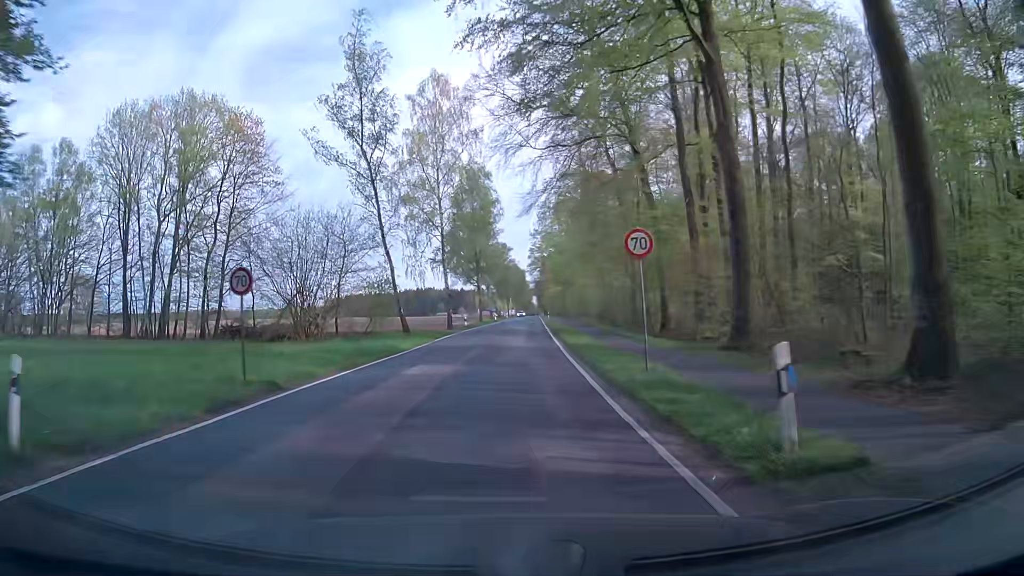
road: secondary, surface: asphalt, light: Day
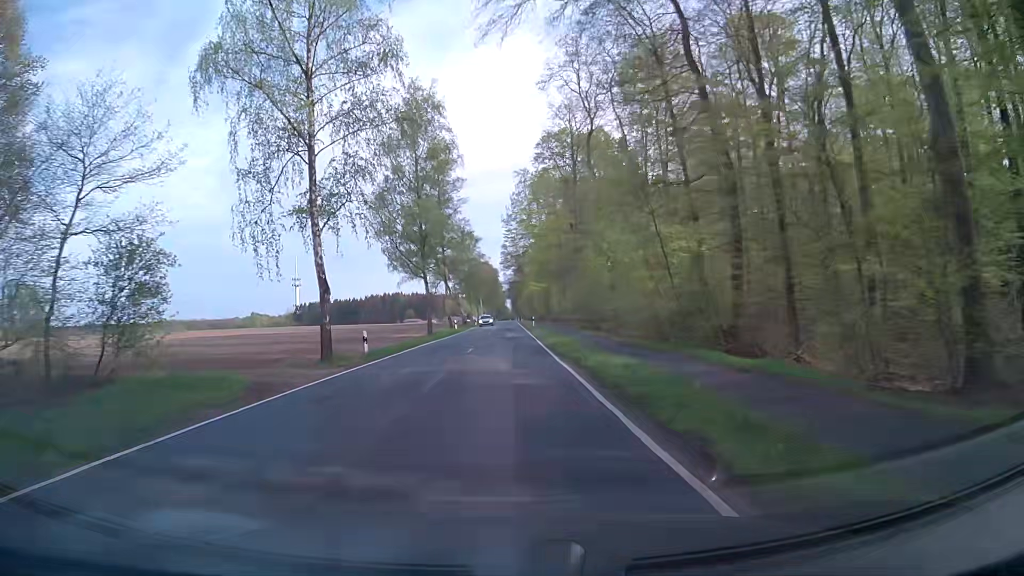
(+1.1, +31.7) m; +3°
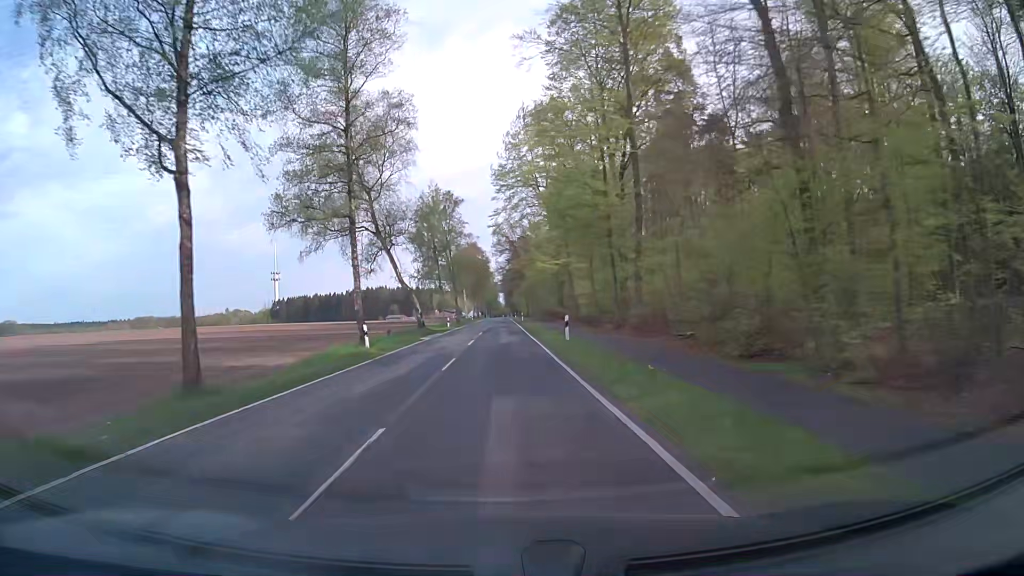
(+0.3, +42.3) m; 0°
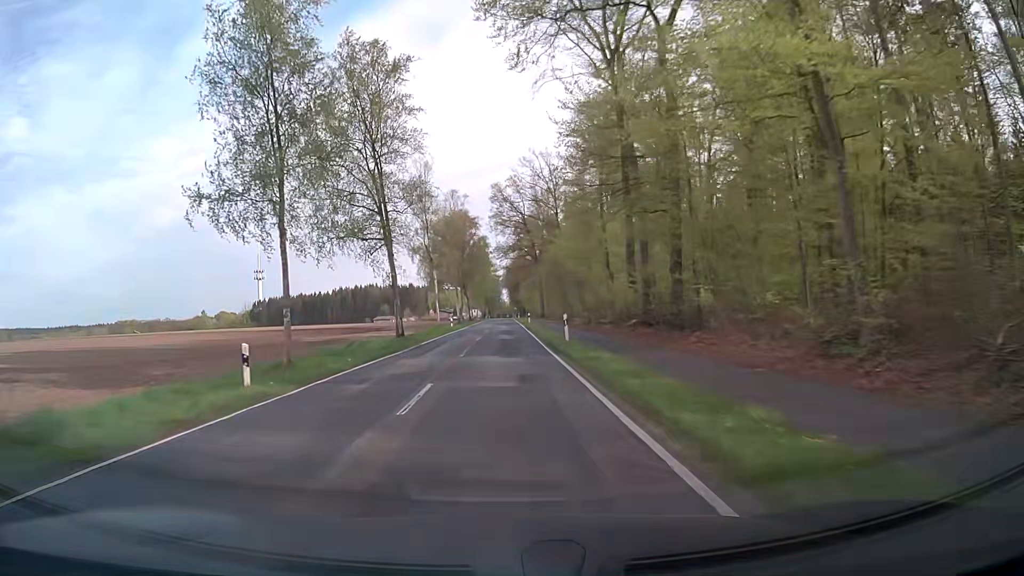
(+0.2, +53.2) m; 0°
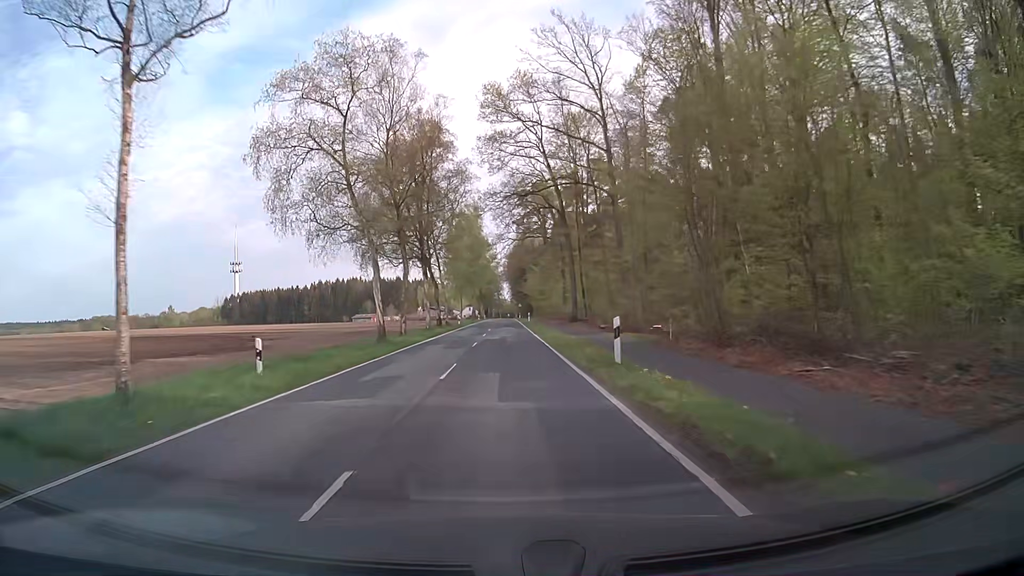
(+0.4, +53.5) m; 0°
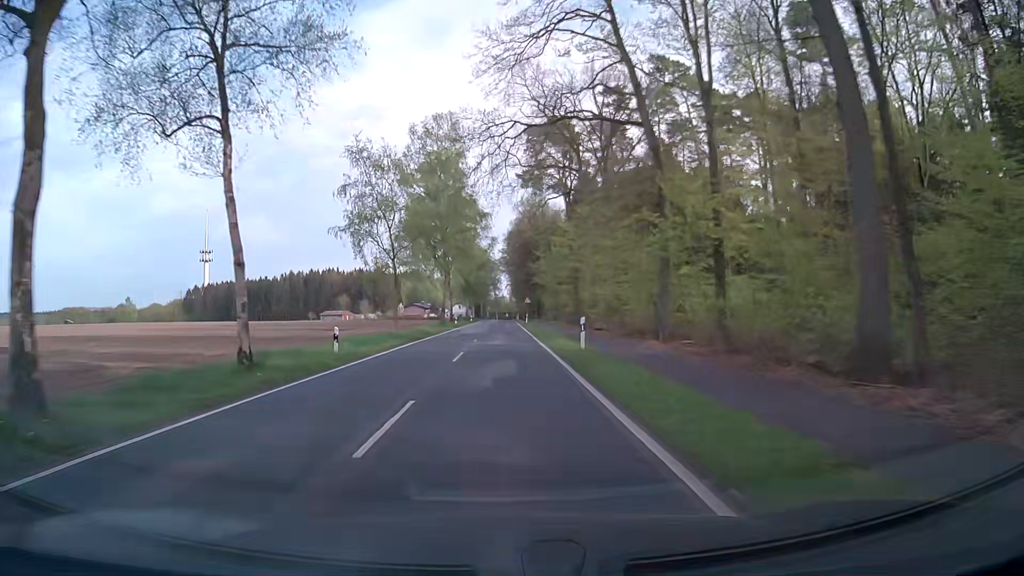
(+0.2, +53.8) m; 0°
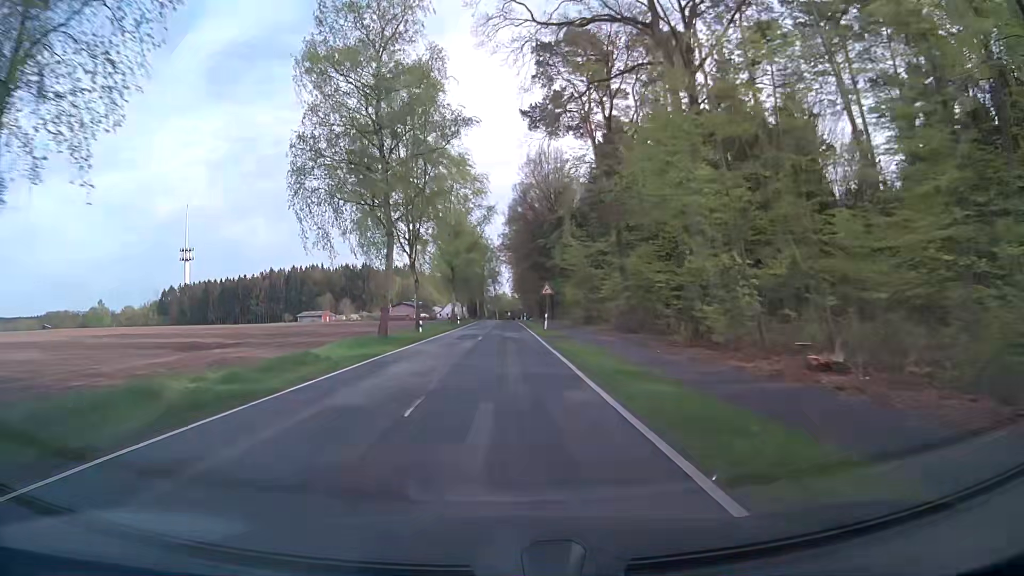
(+0.2, +32.5) m; +1°
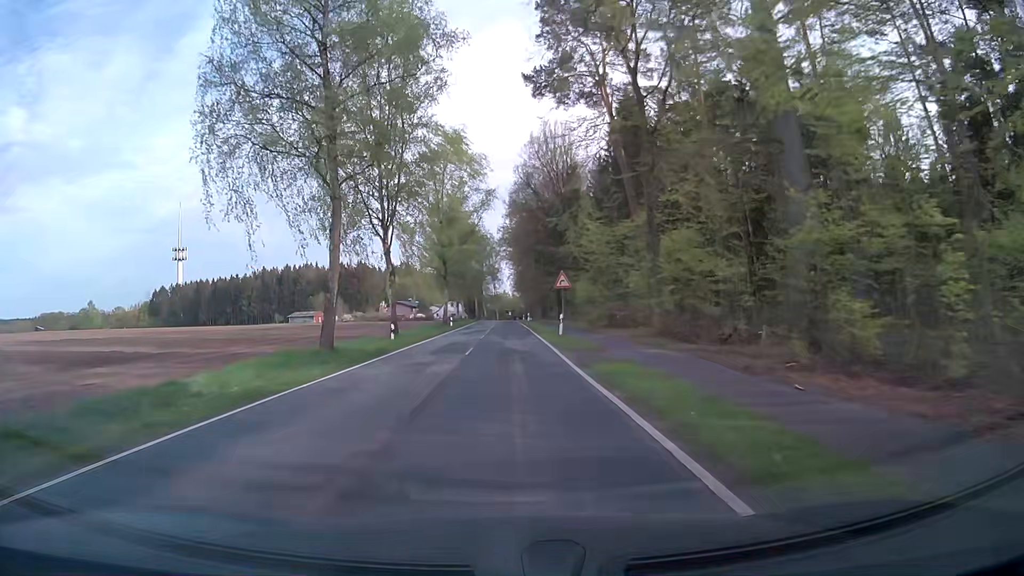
(-0.1, +10.9) m; -1°
(0, +10) (0, +20) (0, +30) (+1, +40) (+1, +50) (+1, +60) (+1, +70) (+1, +80) (+1, +90) (+2, +100) m
